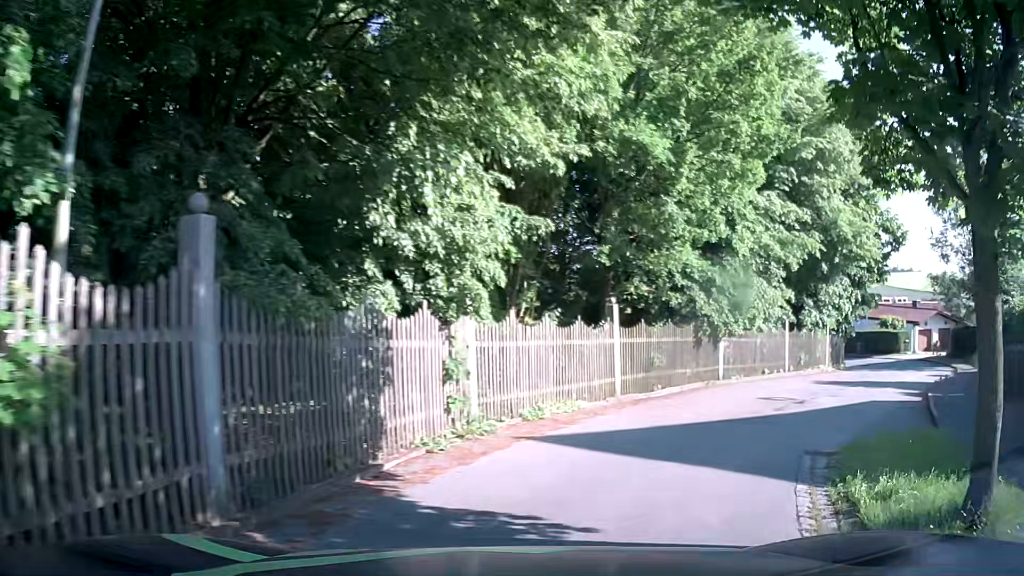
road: residential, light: Day
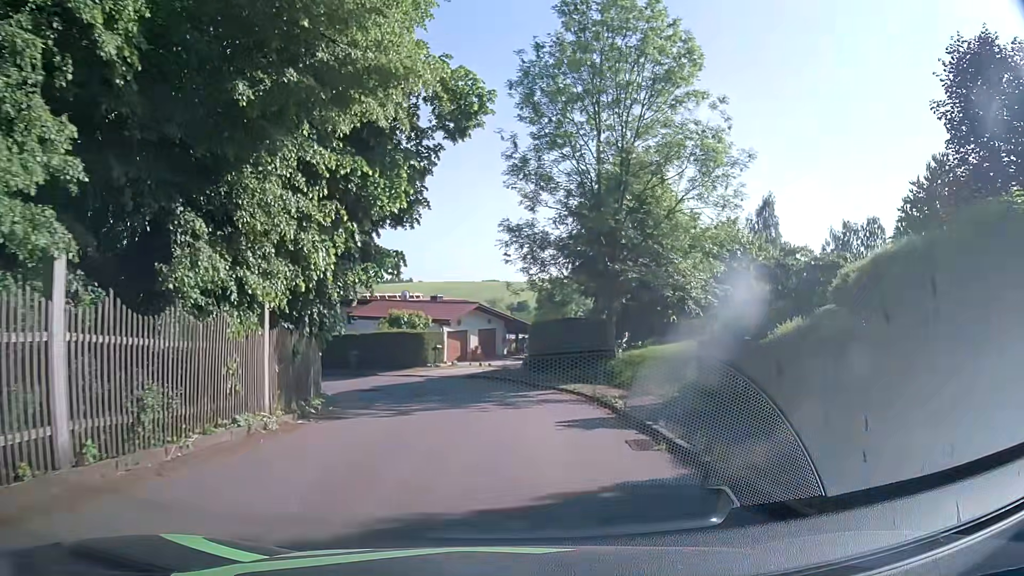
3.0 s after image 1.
(+9.1, +18.0) m; +43°
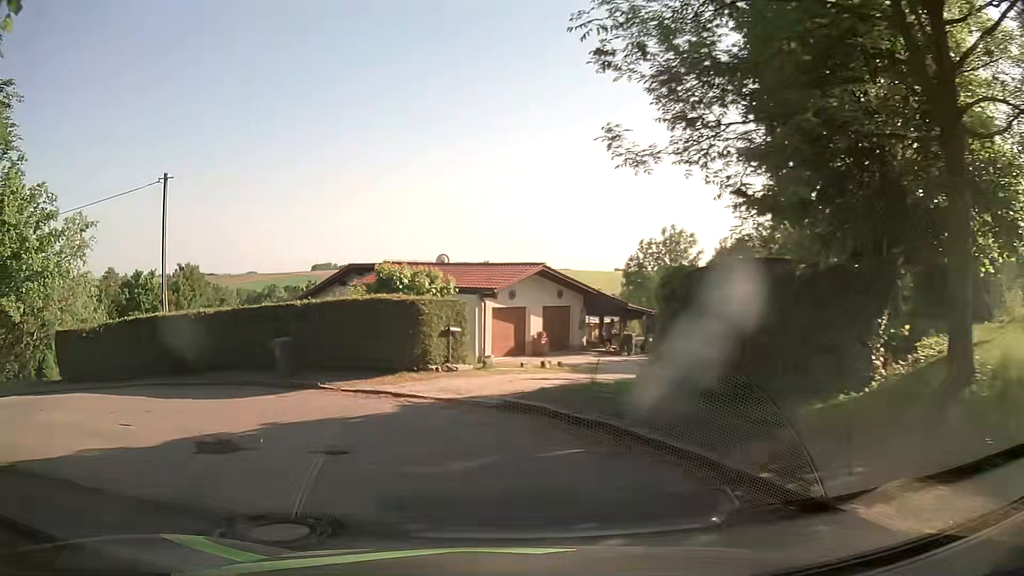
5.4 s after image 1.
(-0.1, +16.5) m; -7°
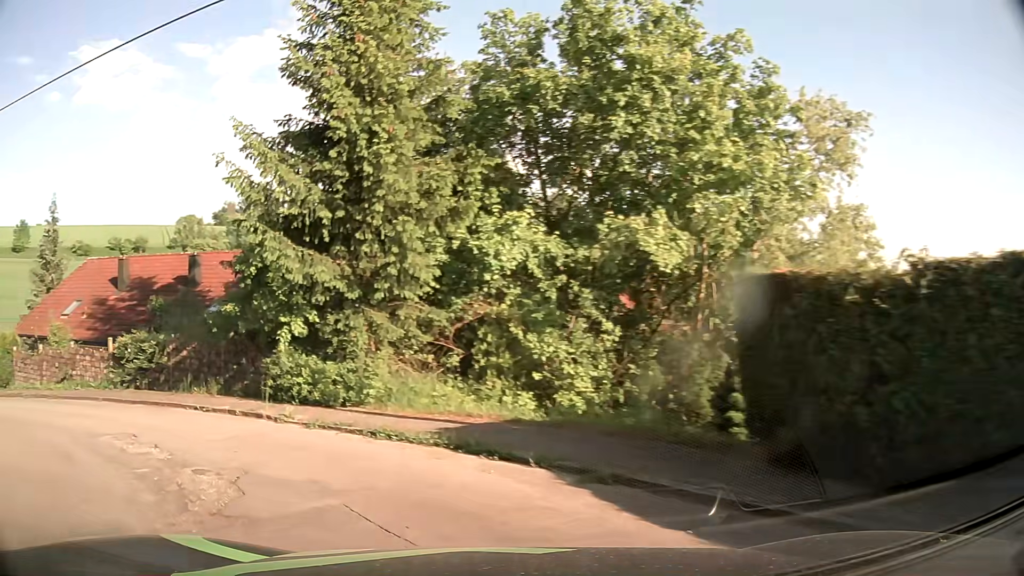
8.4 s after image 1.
(-7.7, +14.0) m; -66°
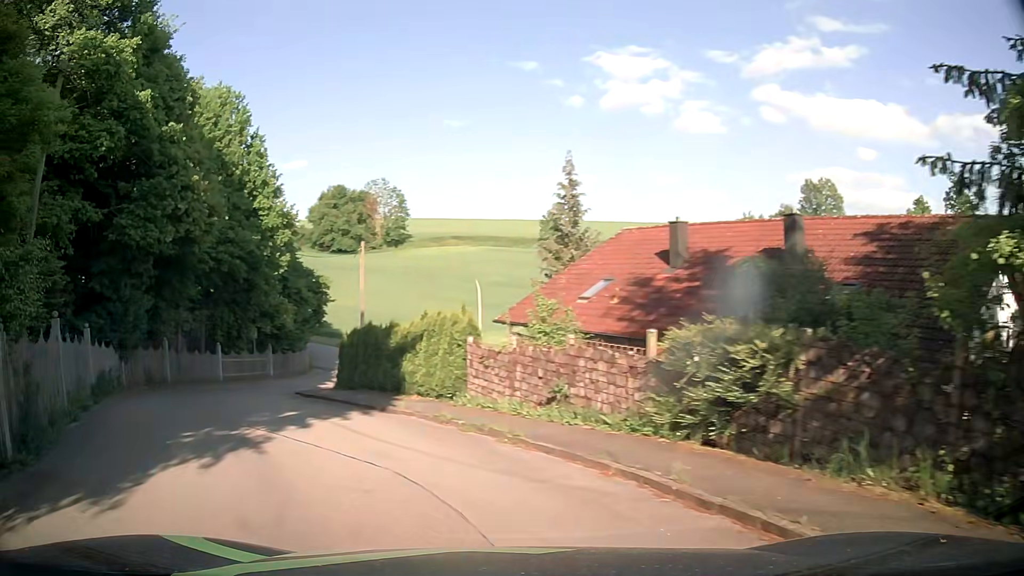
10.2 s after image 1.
(-3.9, +8.8) m; -47°
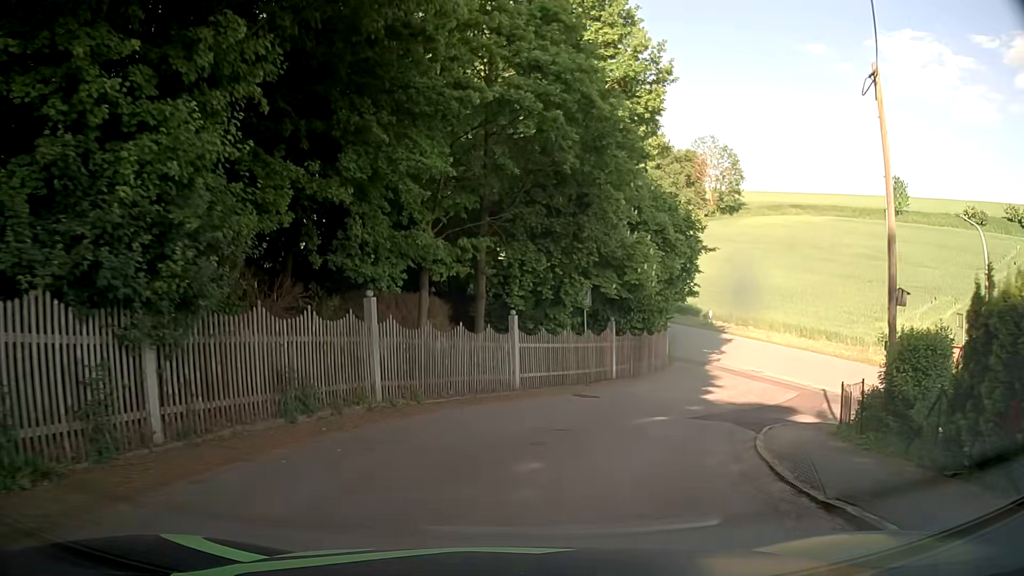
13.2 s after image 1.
(-7.2, +18.3) m; -25°
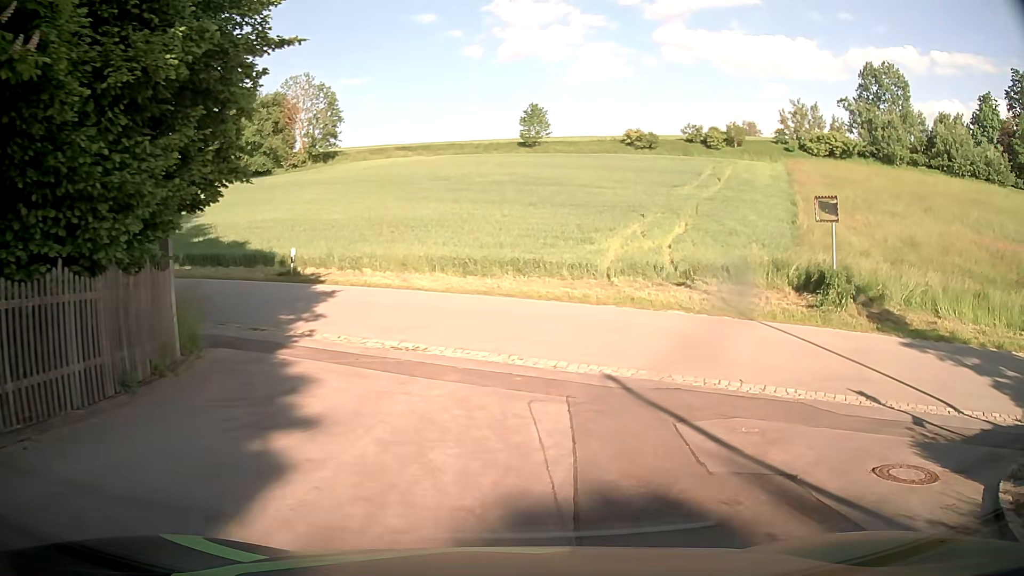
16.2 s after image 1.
(+4.6, +17.8) m; +34°
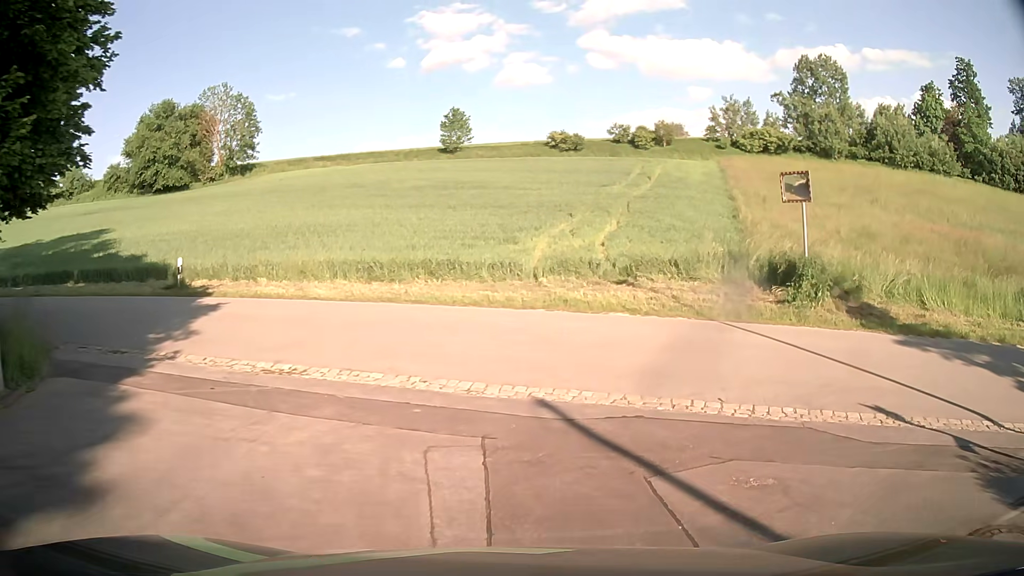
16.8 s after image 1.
(+0.1, +2.9) m; +6°
